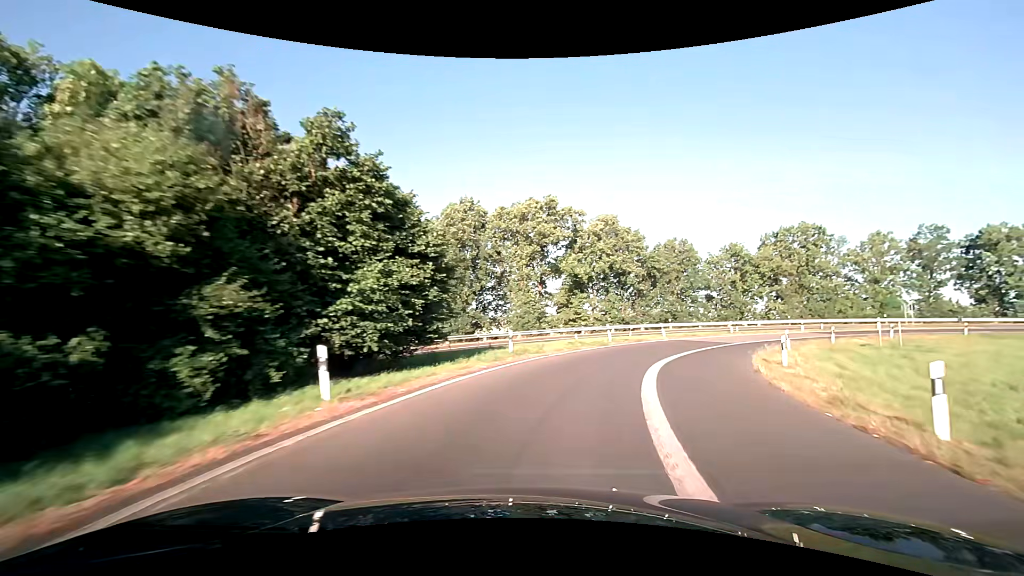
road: motorway_link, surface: asphalt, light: Day
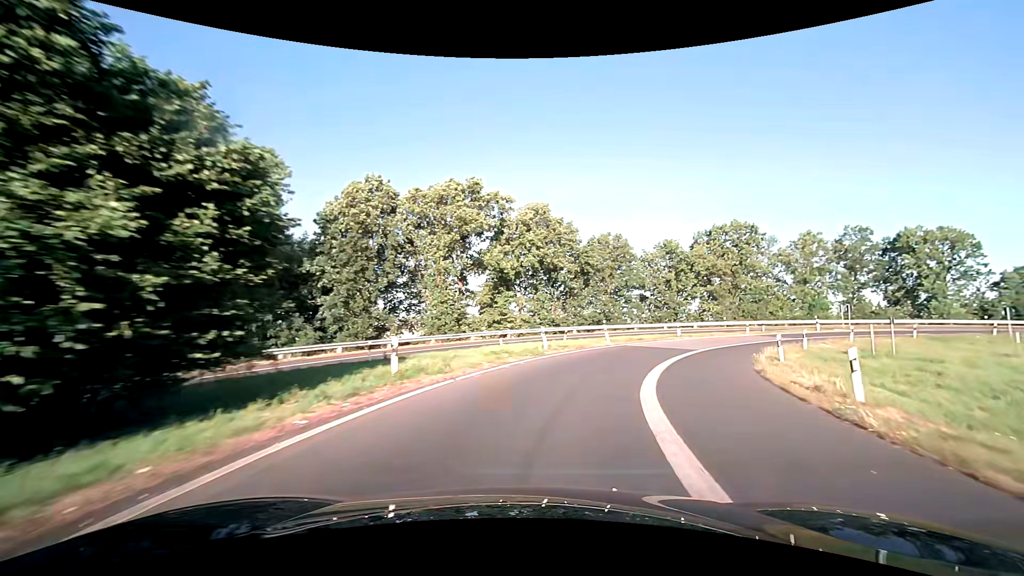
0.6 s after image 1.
(+0.6, +7.8) m; +9°
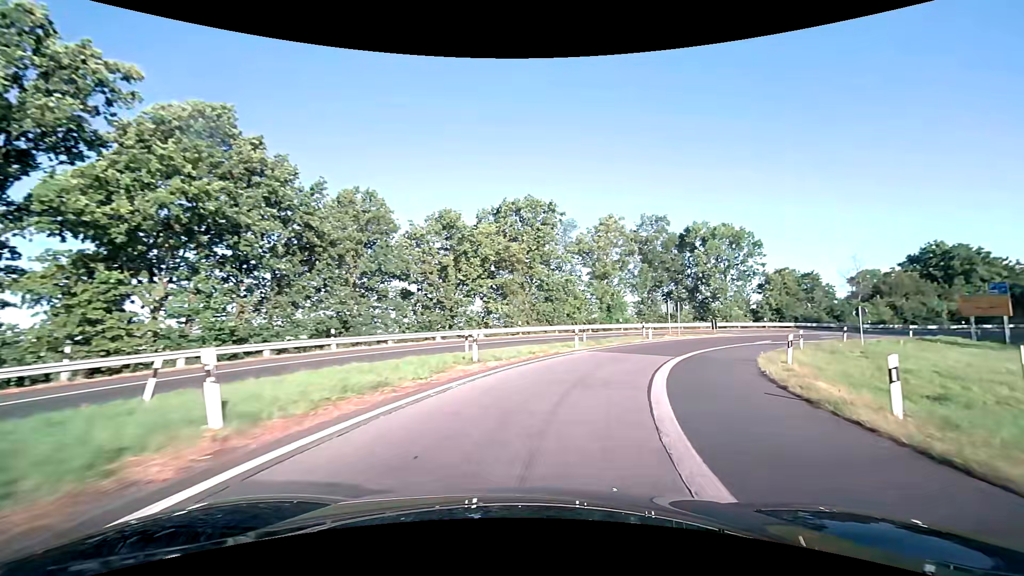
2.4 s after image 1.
(+5.1, +22.3) m; +26°
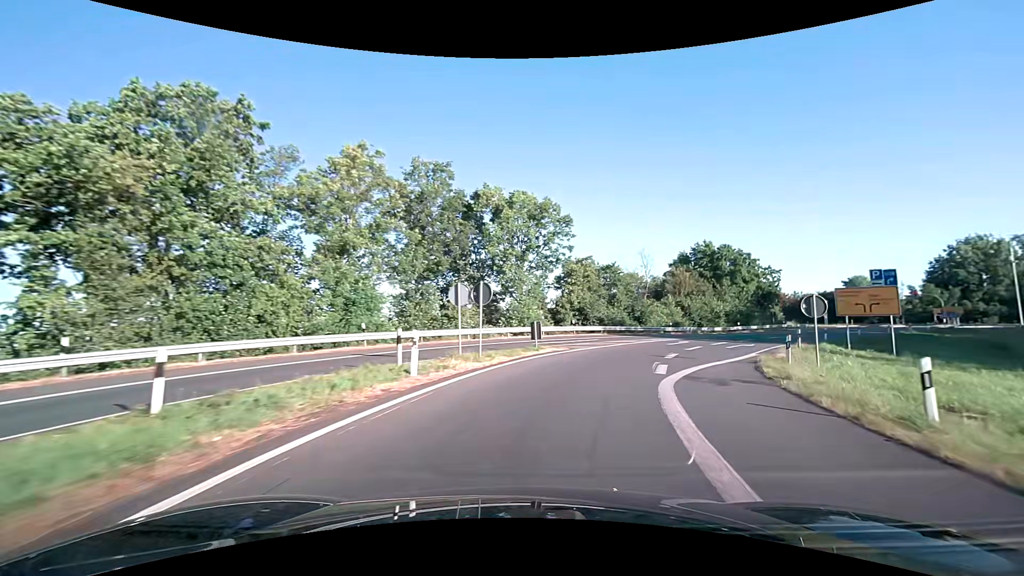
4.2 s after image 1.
(+5.0, +22.1) m; +25°
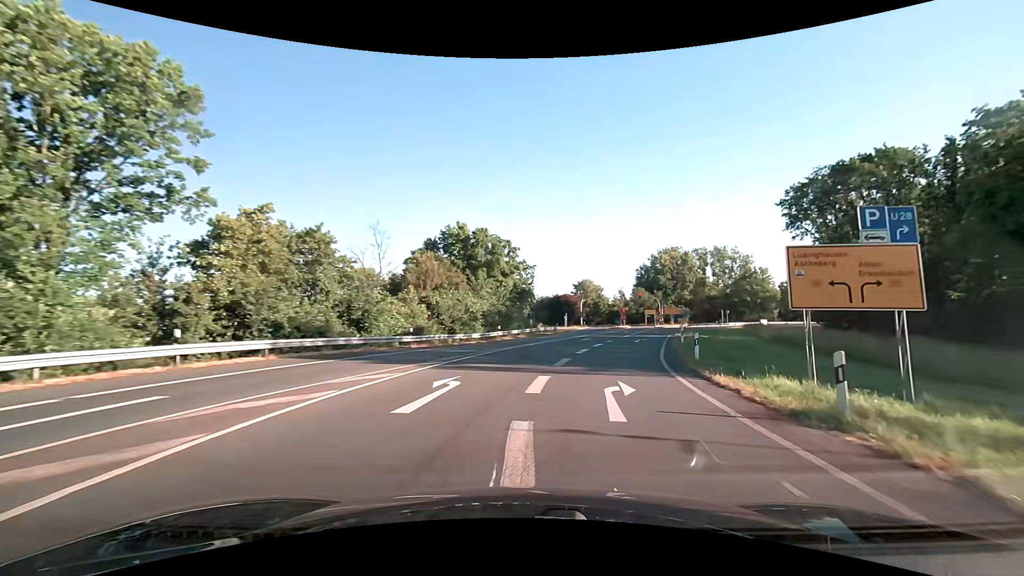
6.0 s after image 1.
(+5.6, +21.8) m; +29°
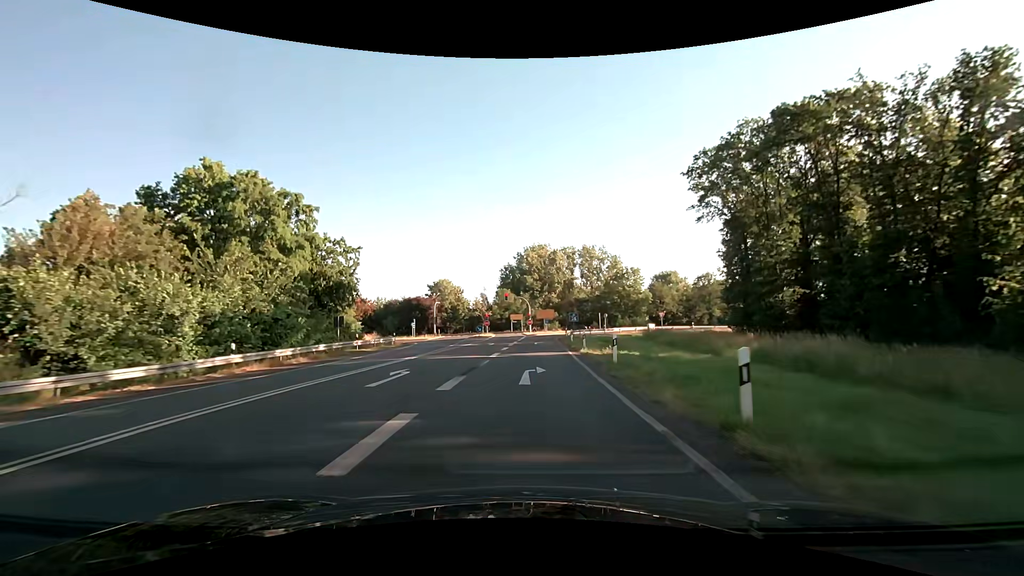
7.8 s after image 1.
(+4.2, +22.5) m; +17°
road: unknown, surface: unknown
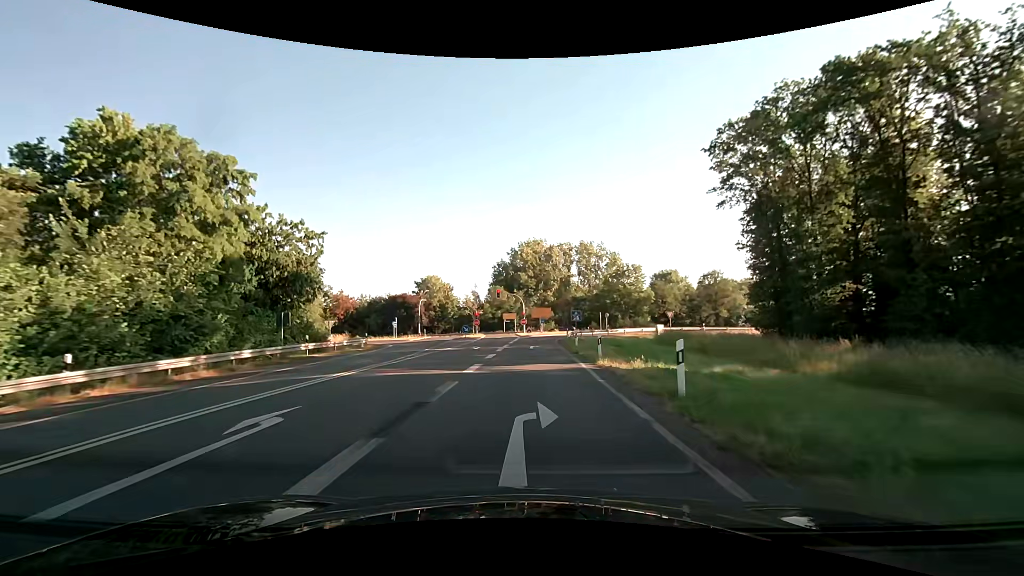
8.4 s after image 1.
(0.0, +7.7) m; +1°
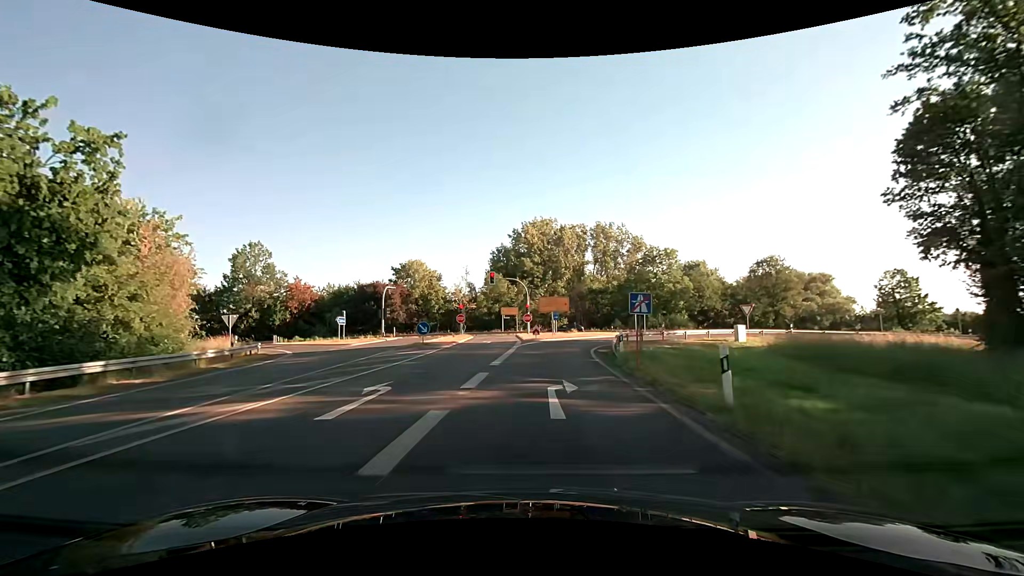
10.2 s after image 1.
(+0.1, +22.4) m; 0°
(0, +10) (0, +20) (+1, +30) (+5, +39) (+11, +47) (+20, +53) (+29, +56) (+39, +58) (+49, +59) (+59, +59) m
